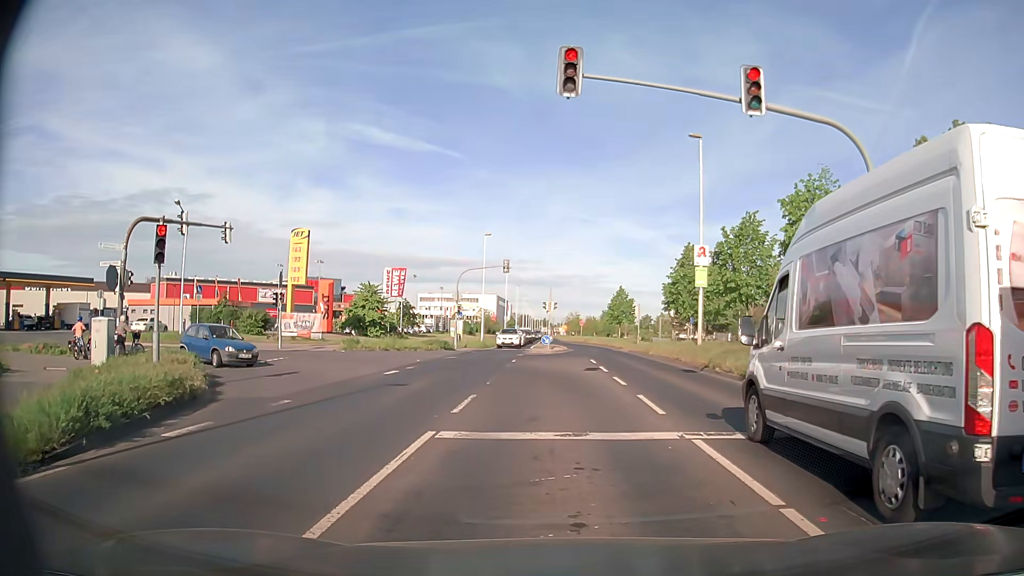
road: secondary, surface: asphalt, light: Day
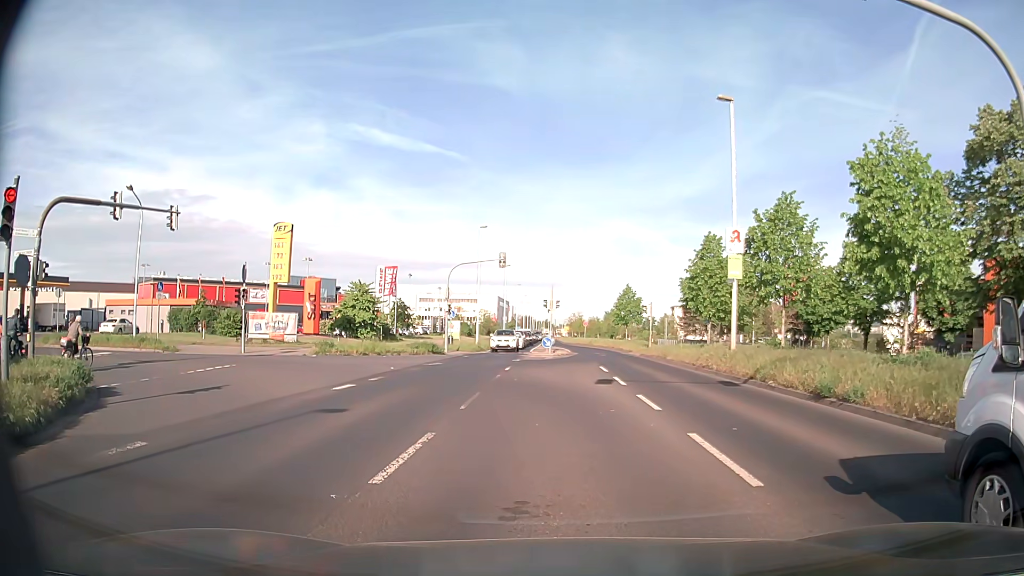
(+0.1, +4.9) m; +2°
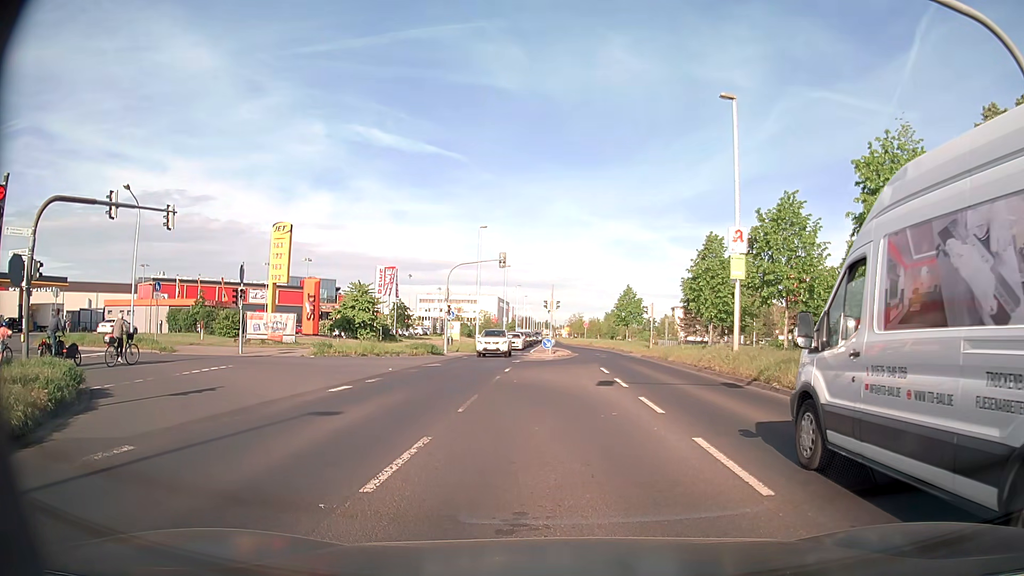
(0.0, +0.4) m; 0°
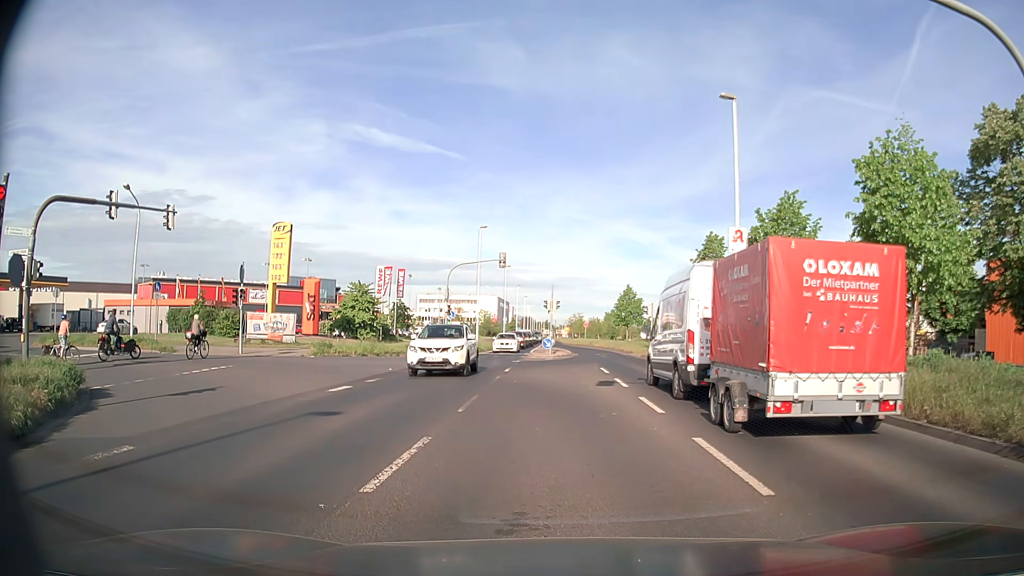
(0.0, 0.0) m; 0°
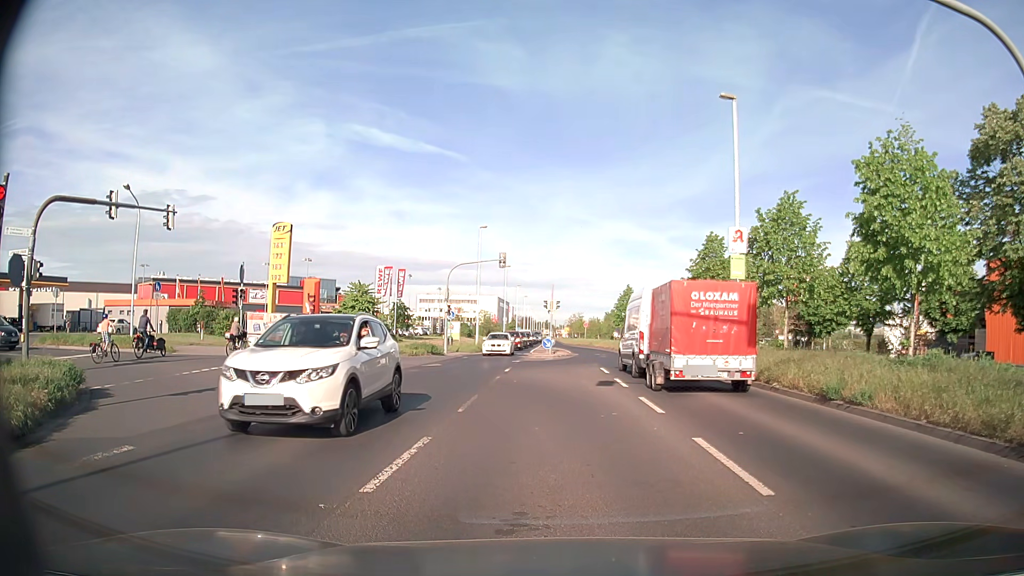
(0.0, 0.0) m; 0°
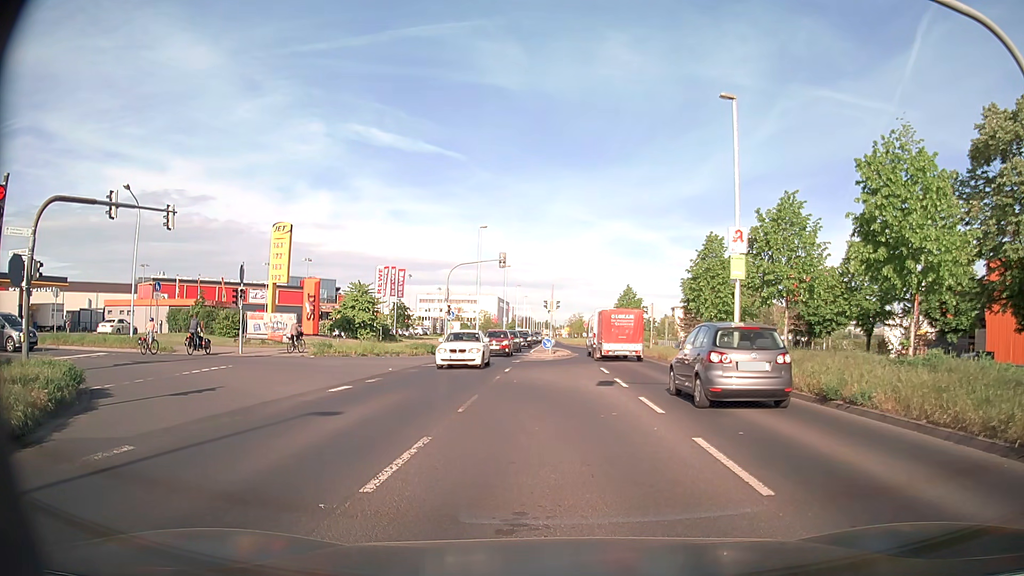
(0.0, 0.0) m; 0°
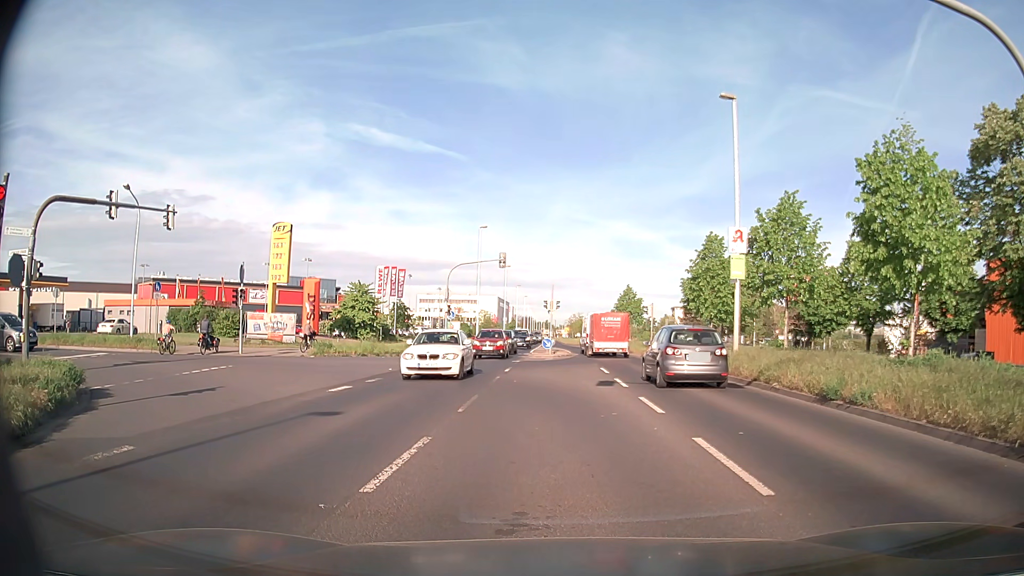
(0.0, 0.0) m; 0°
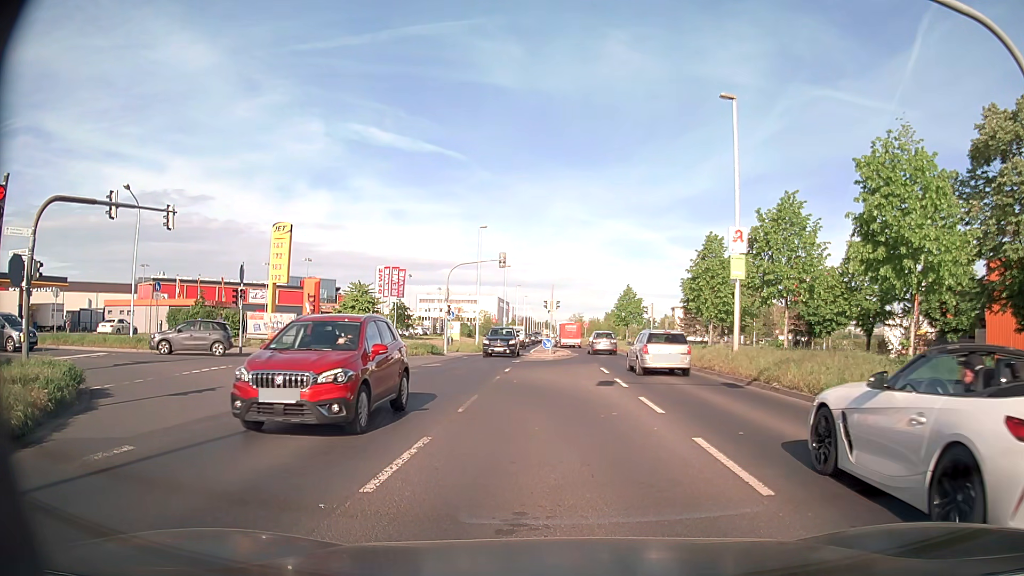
(0.0, 0.0) m; 0°
(0, +10) (-3, +19) (-10, +26) (-20, +28) (-30, +27) (-40, +26) (-50, +25) (-60, +24) (-70, +23) (-80, +22) m
